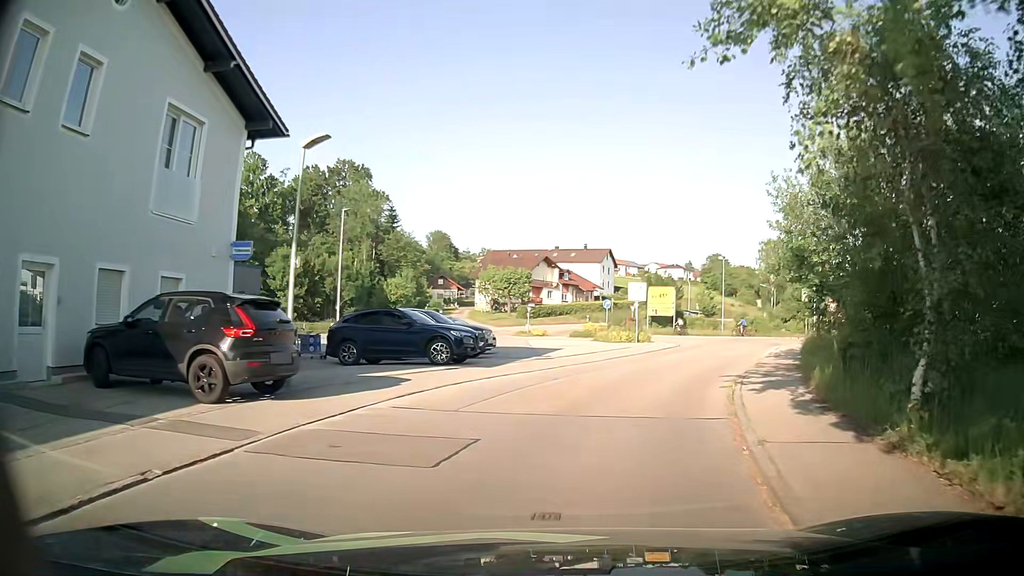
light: Day
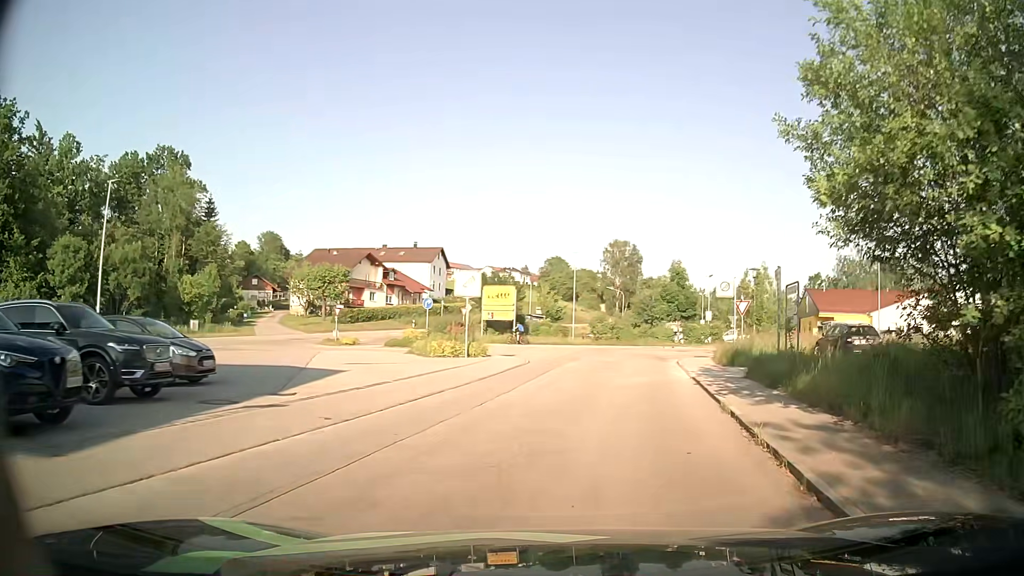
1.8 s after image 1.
(+1.6, +12.4) m; +15°
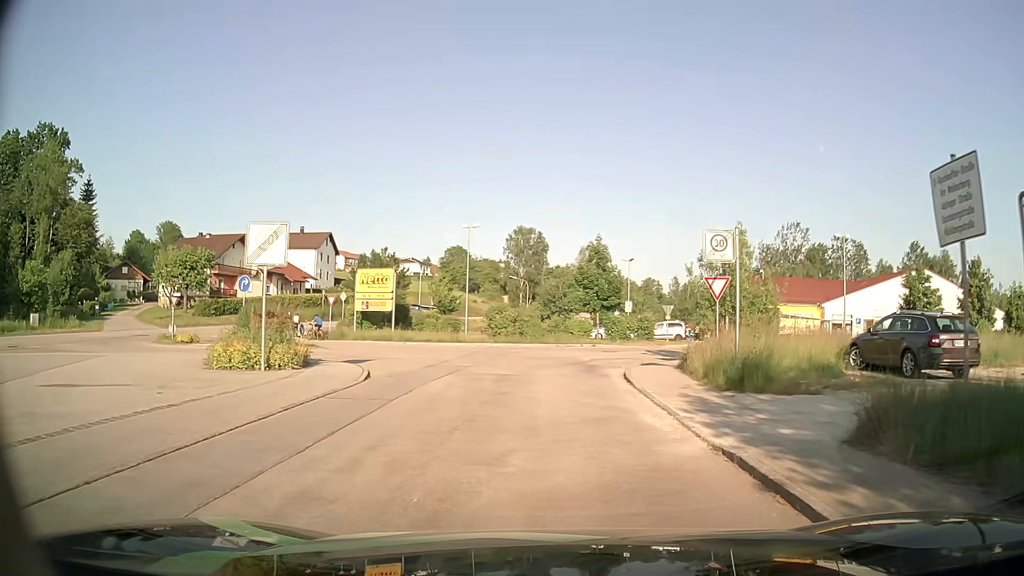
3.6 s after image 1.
(+1.0, +11.7) m; +8°
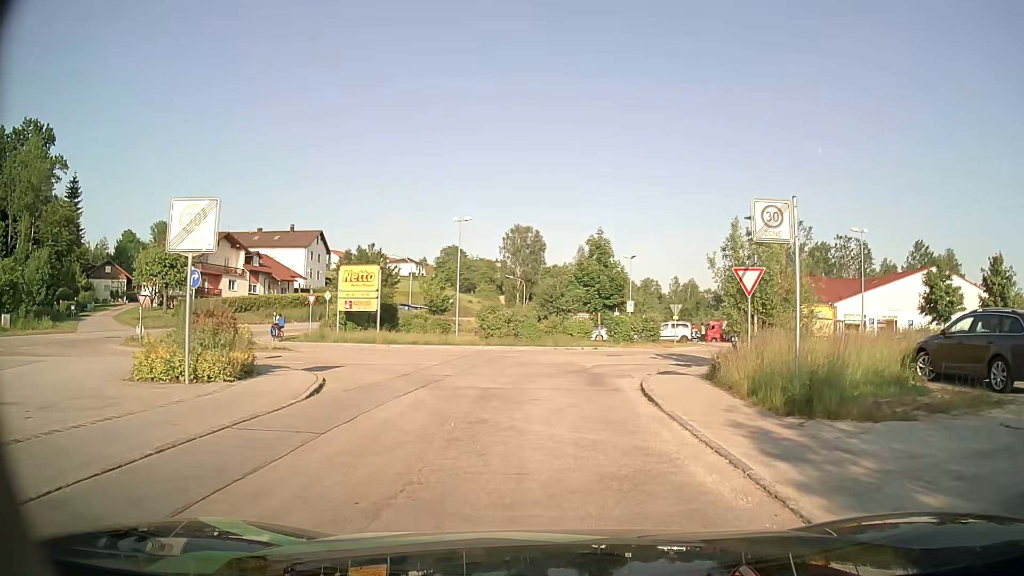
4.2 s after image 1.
(0.0, +3.6) m; 0°
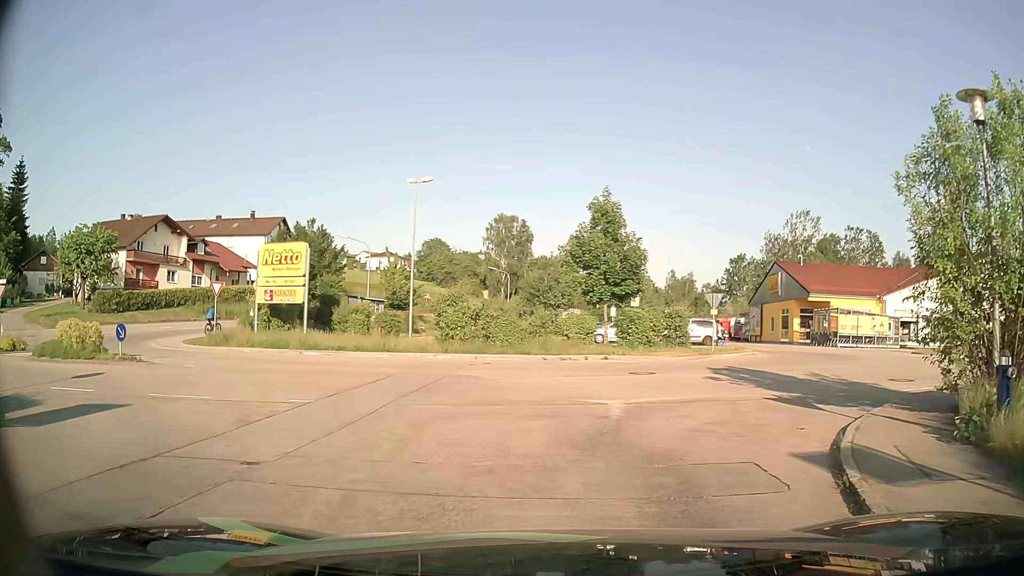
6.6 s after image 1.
(+0.1, +11.8) m; +1°
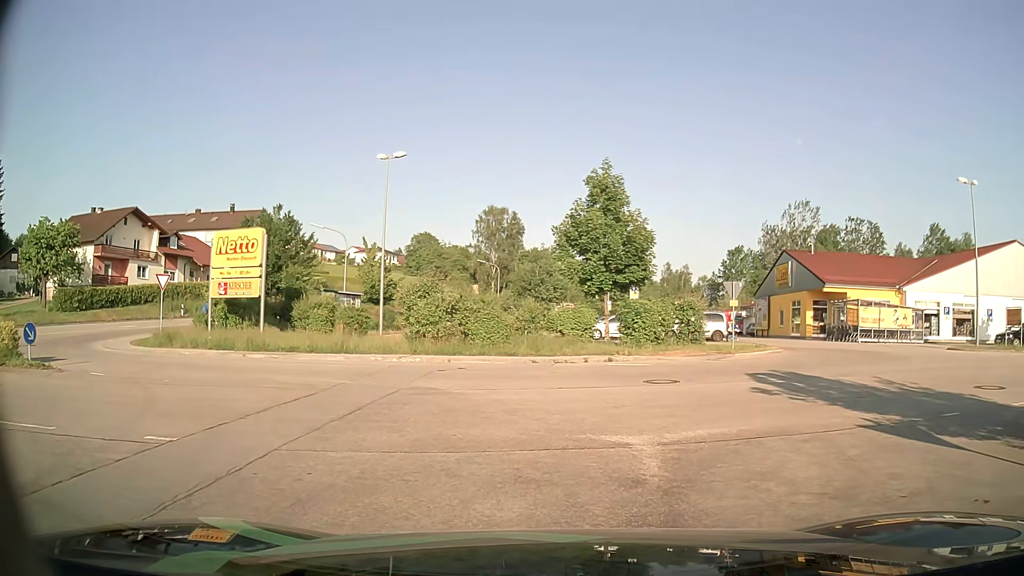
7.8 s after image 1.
(0.0, +4.3) m; 0°
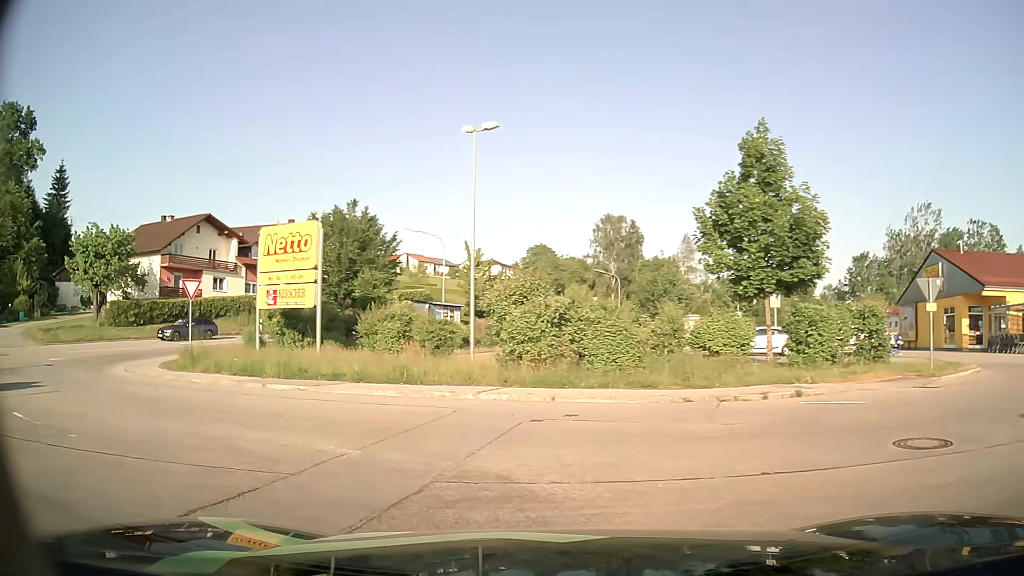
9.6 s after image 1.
(-0.3, +6.8) m; -9°
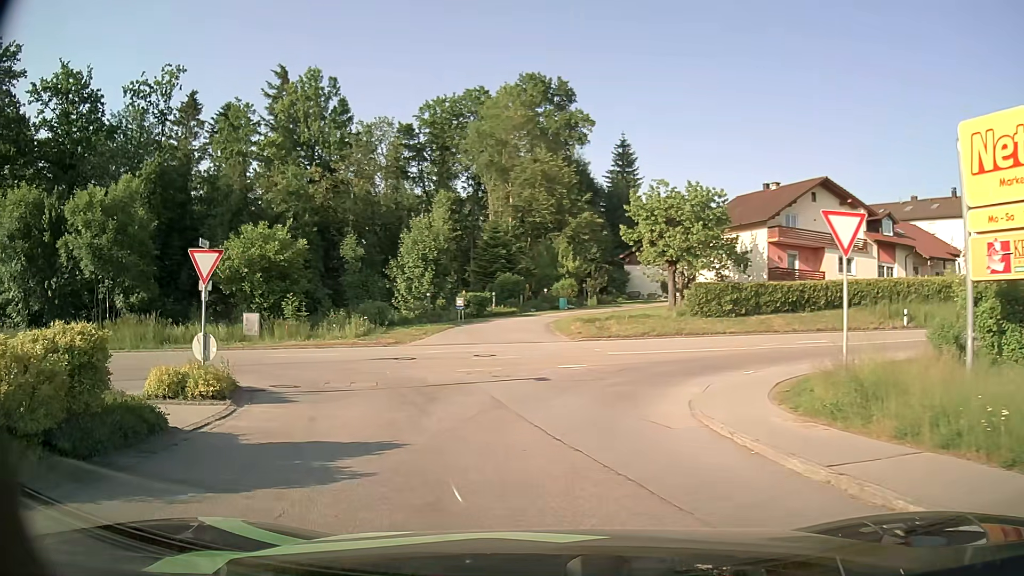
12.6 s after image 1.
(-6.1, +11.6) m; -54°
